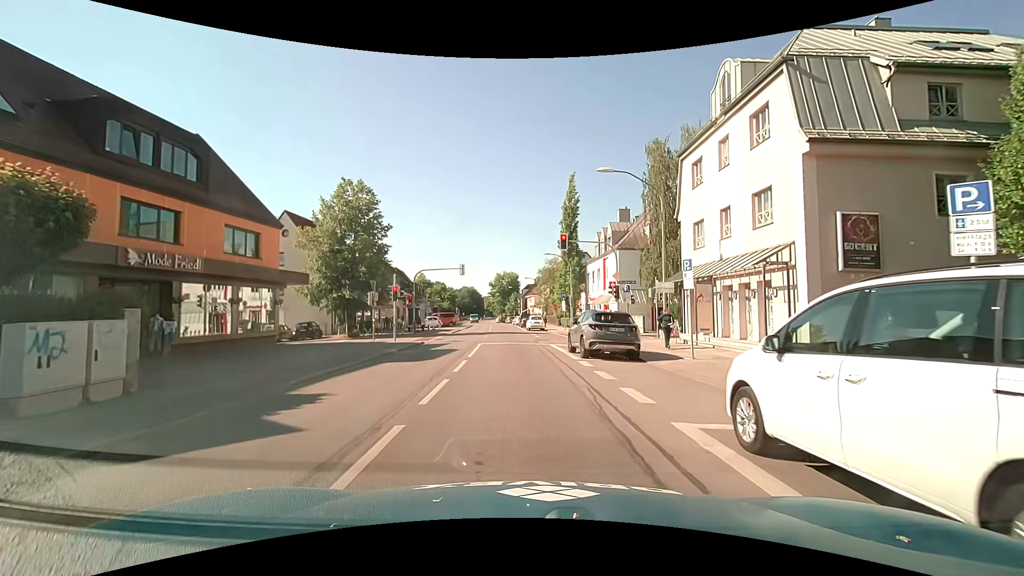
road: secondary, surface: asphalt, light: Day
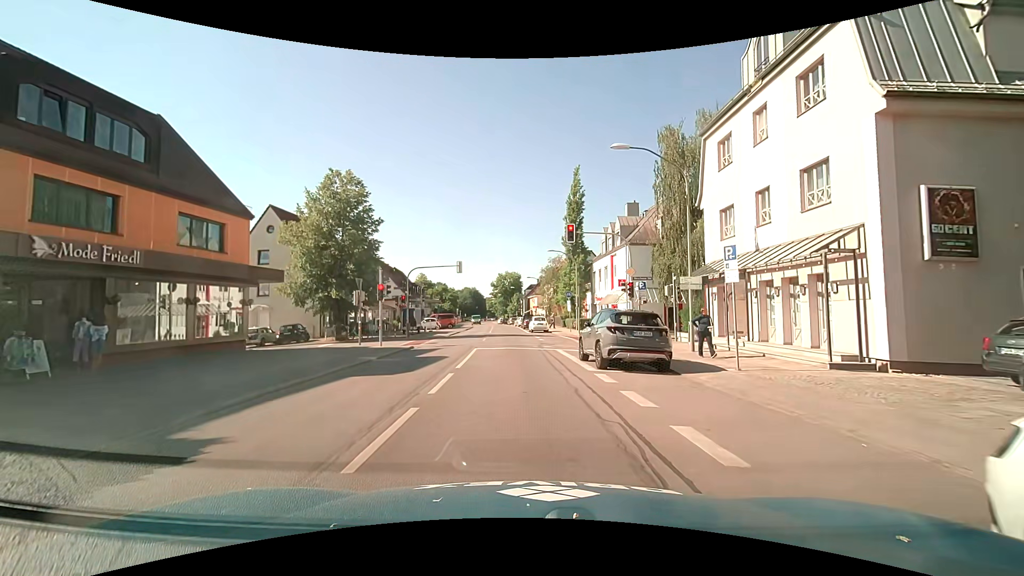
(0.0, +3.2) m; -1°
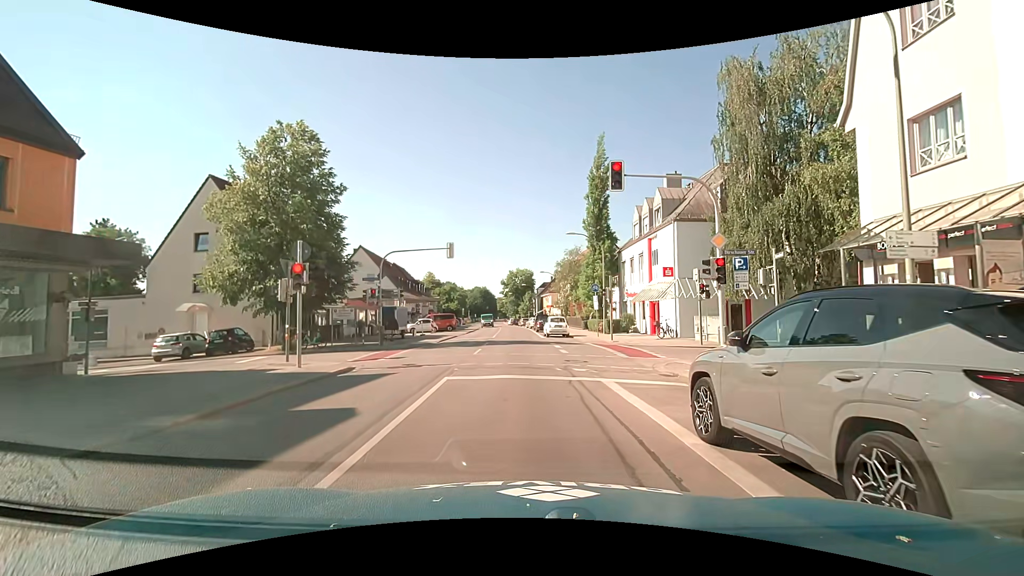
(0.0, +10.2) m; 0°
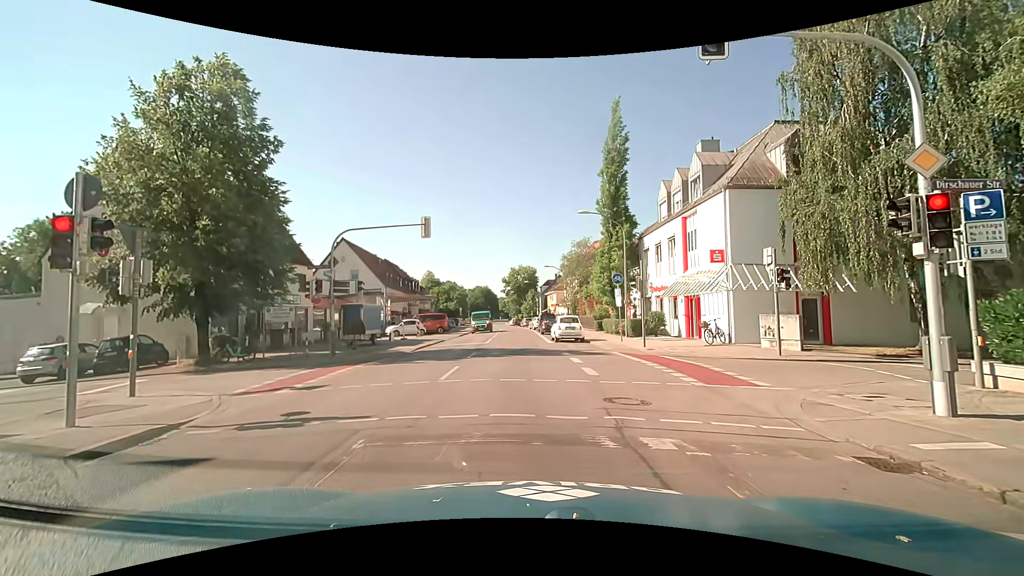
(-0.1, +7.5) m; -3°
(0, +10) (0, +20) (+1, +30) (+1, +40) (+1, +50) (+1, +60) (0, +70) (0, +80) (-1, +90) (-1, +100) m
